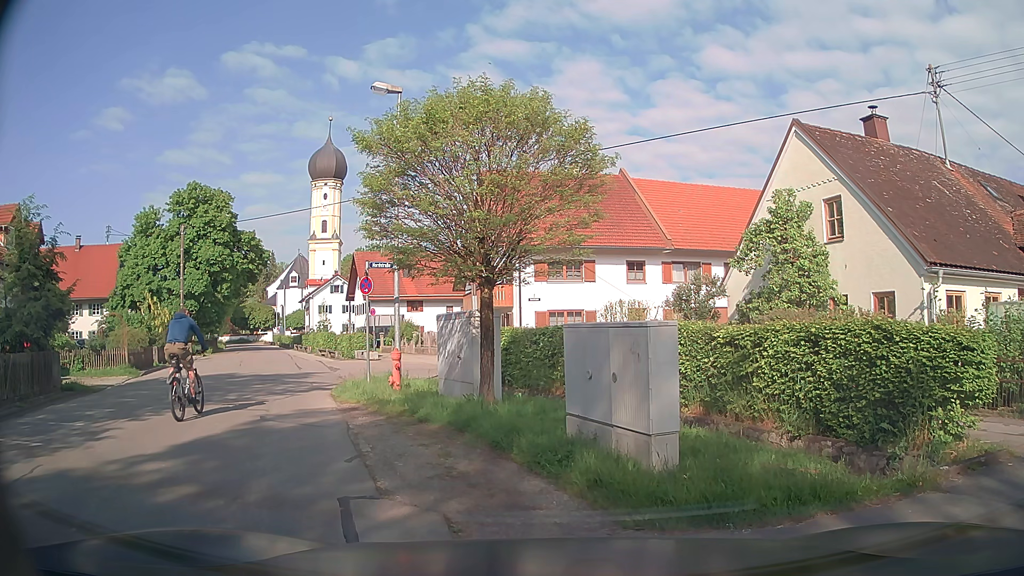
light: Day
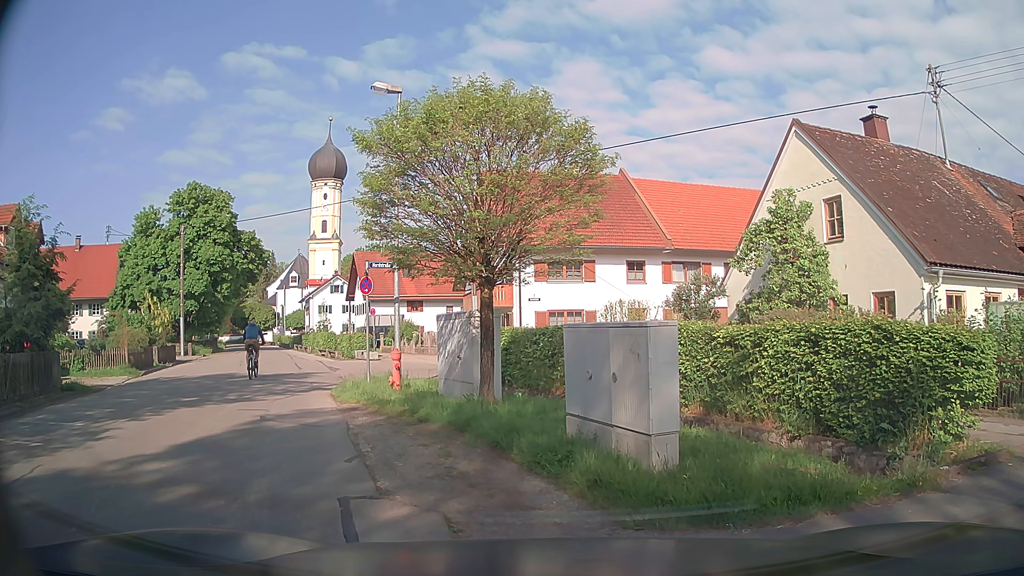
(0.0, 0.0) m; 0°
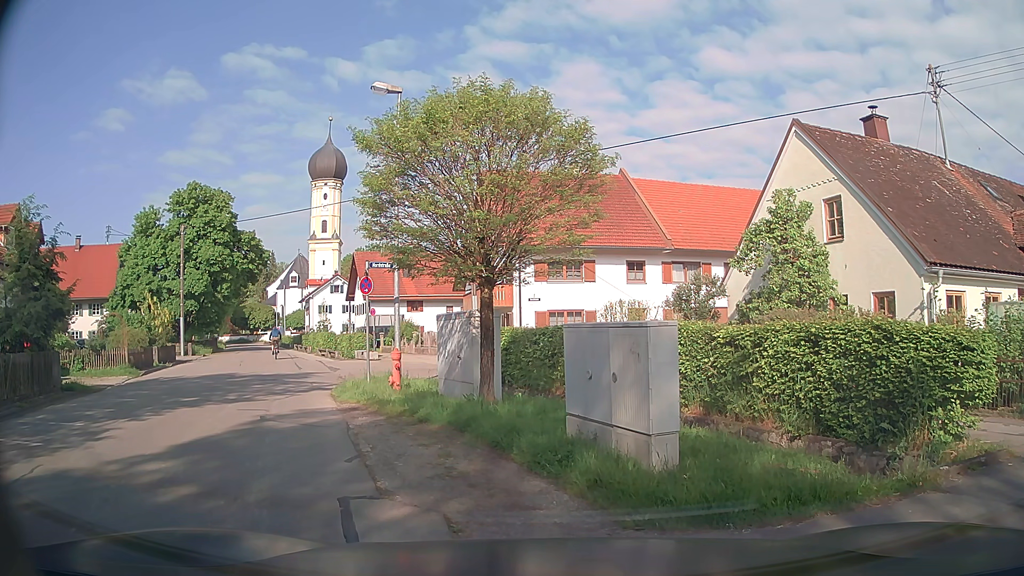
(0.0, 0.0) m; 0°
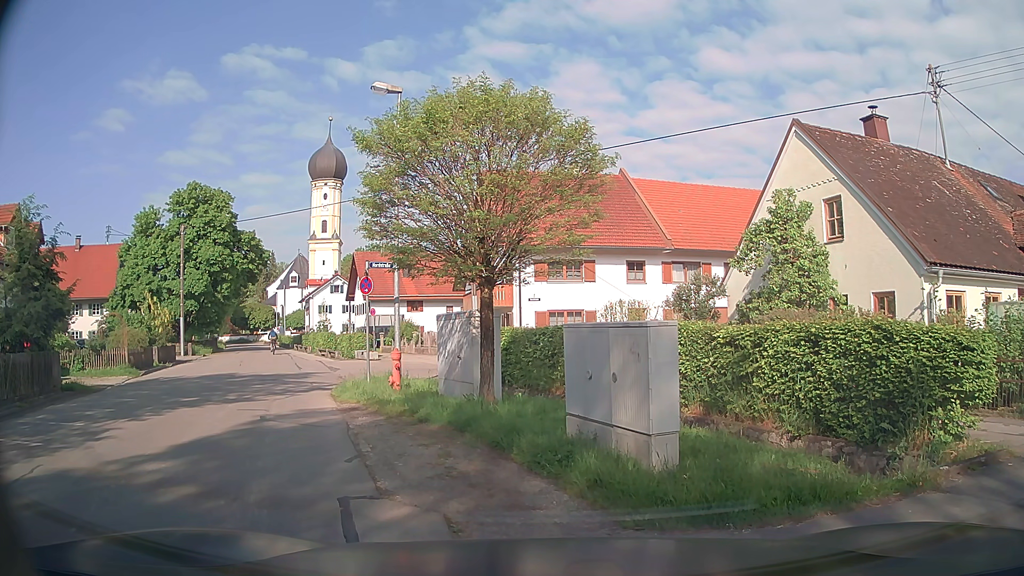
(0.0, 0.0) m; 0°
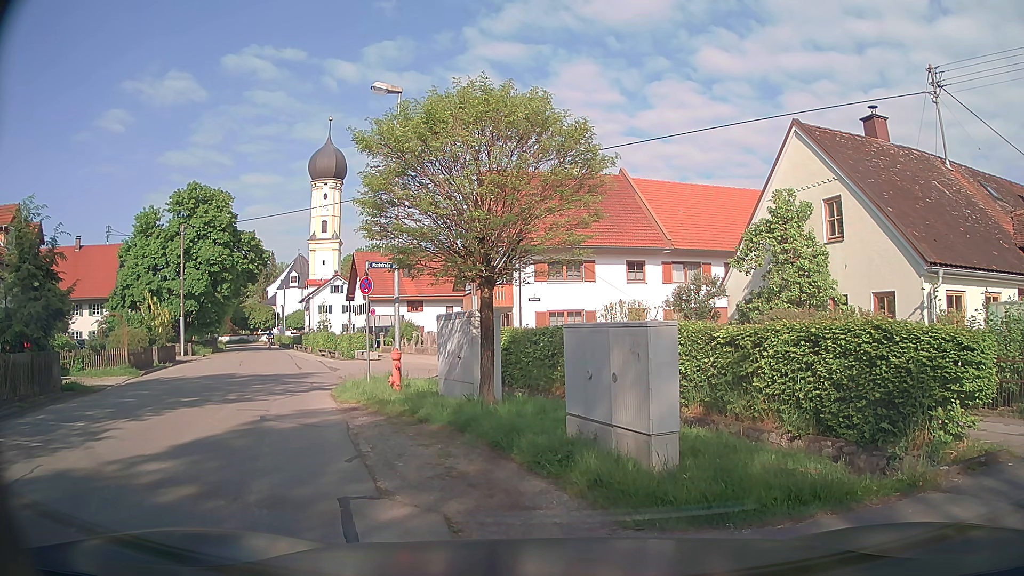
(0.0, 0.0) m; 0°
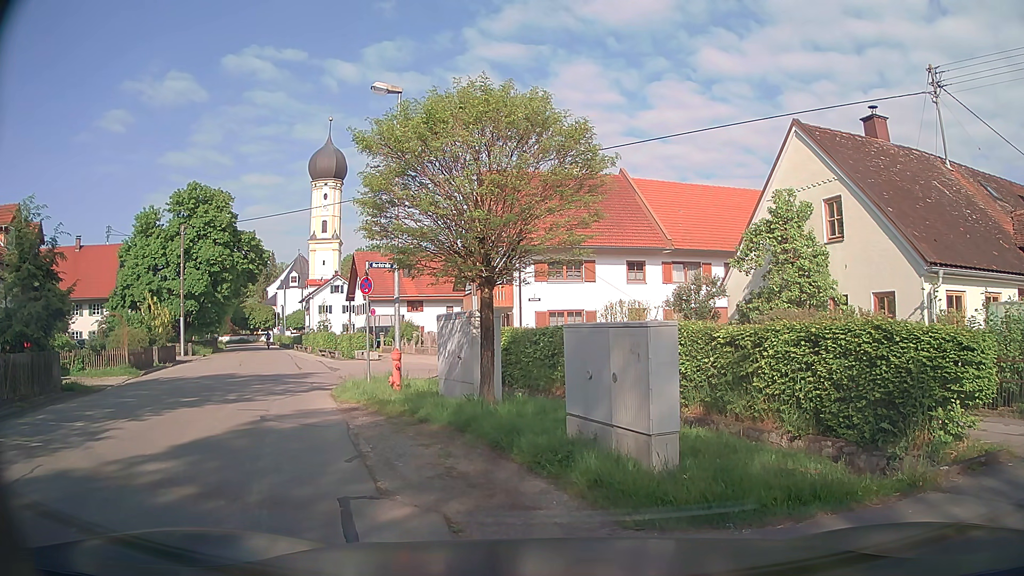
(0.0, 0.0) m; 0°
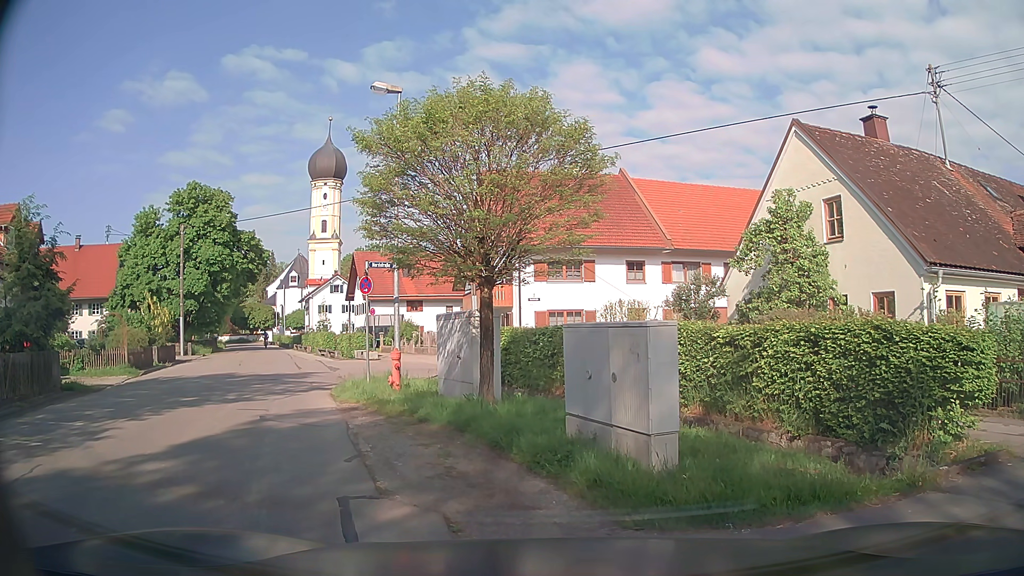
(0.0, 0.0) m; 0°
